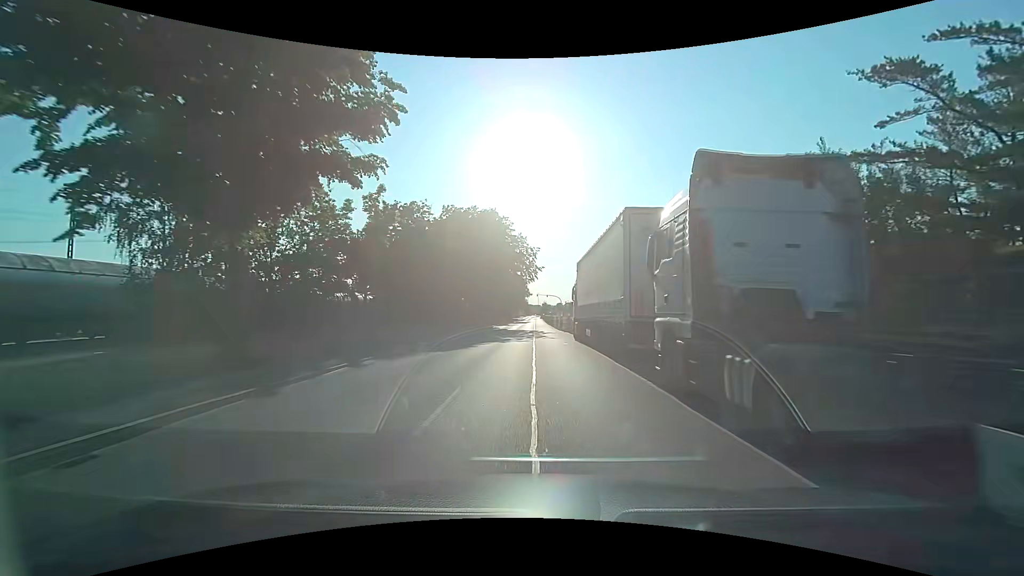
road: secondary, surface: asphalt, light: Day
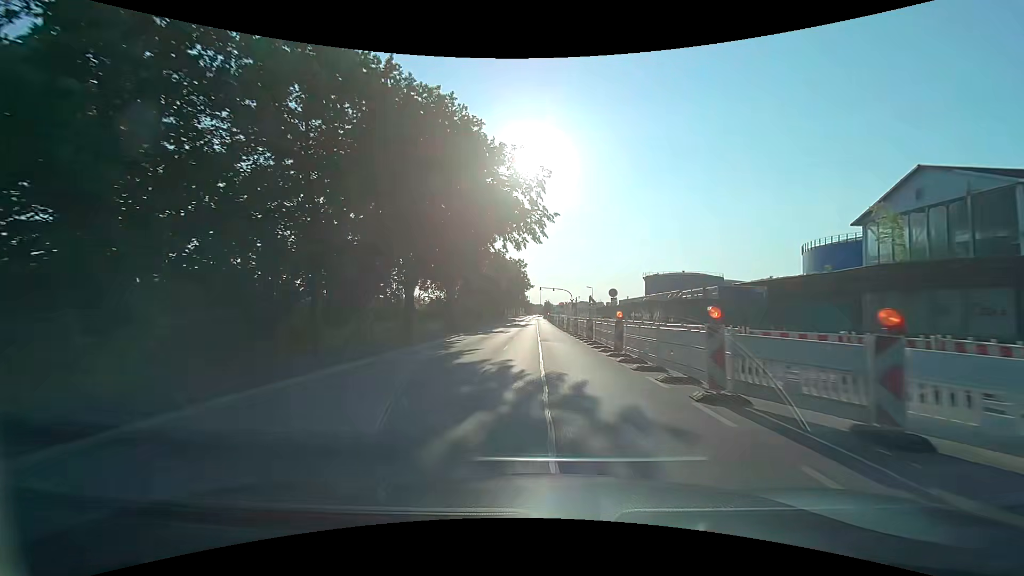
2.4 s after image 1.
(+0.1, +31.9) m; 0°
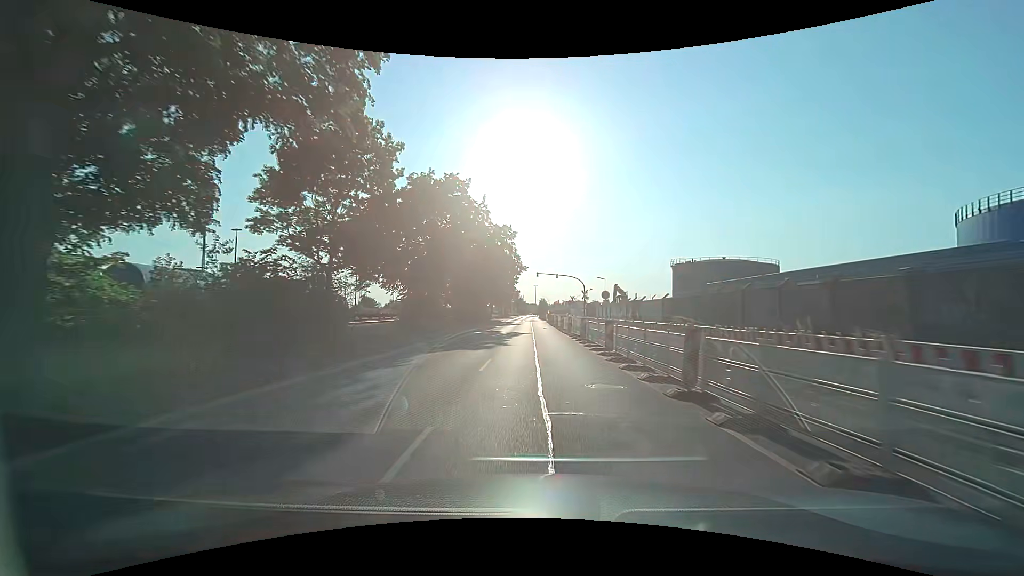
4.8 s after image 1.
(+0.2, +34.3) m; +1°
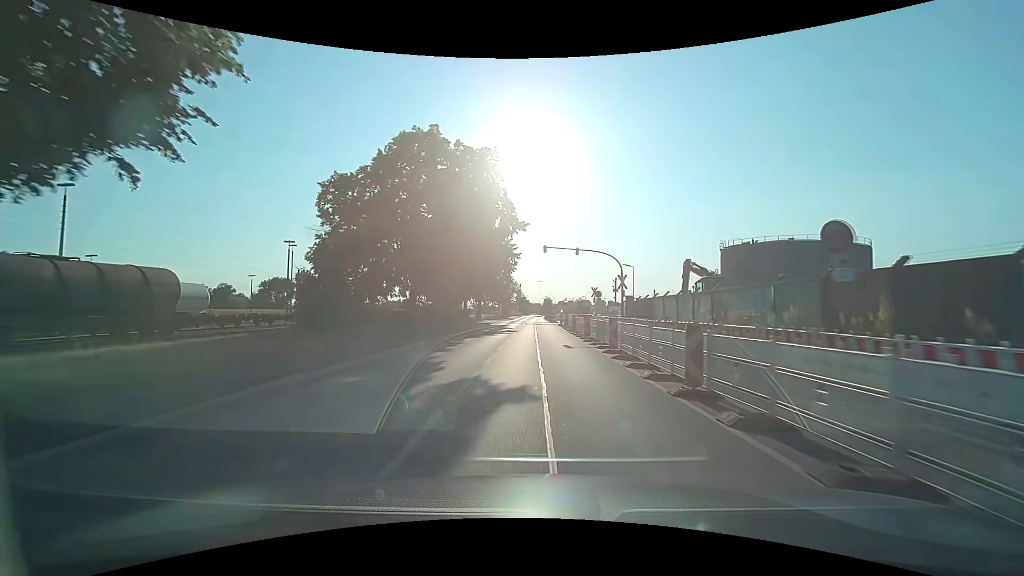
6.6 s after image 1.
(-0.1, +26.2) m; 0°
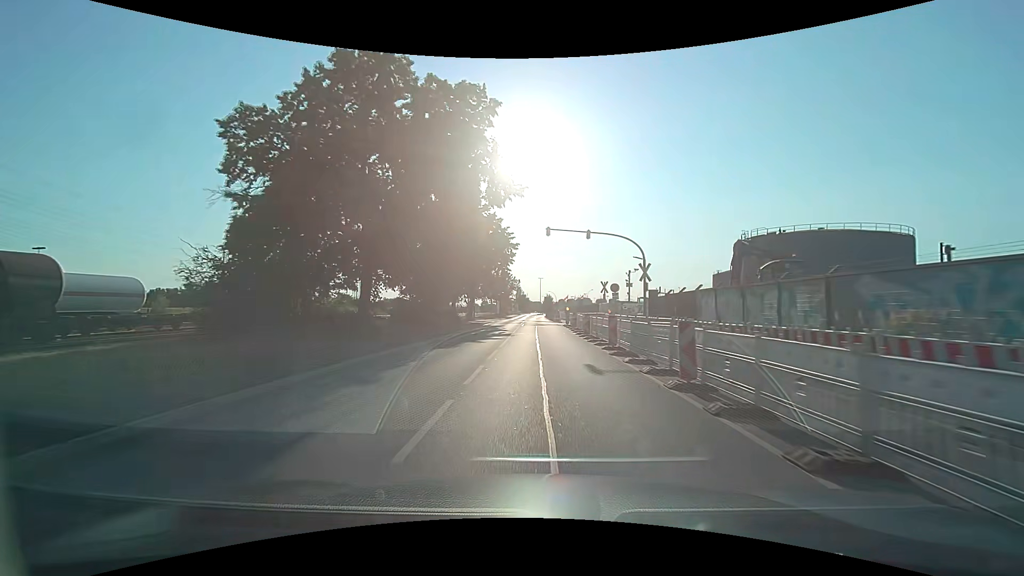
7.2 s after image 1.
(0.0, +8.2) m; 0°
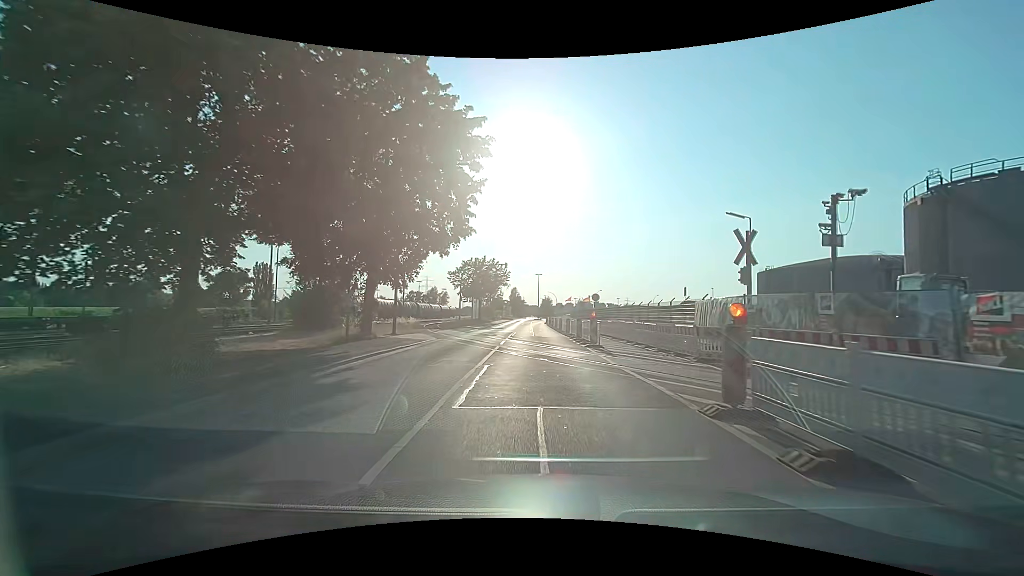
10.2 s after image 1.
(0.0, +34.5) m; 0°
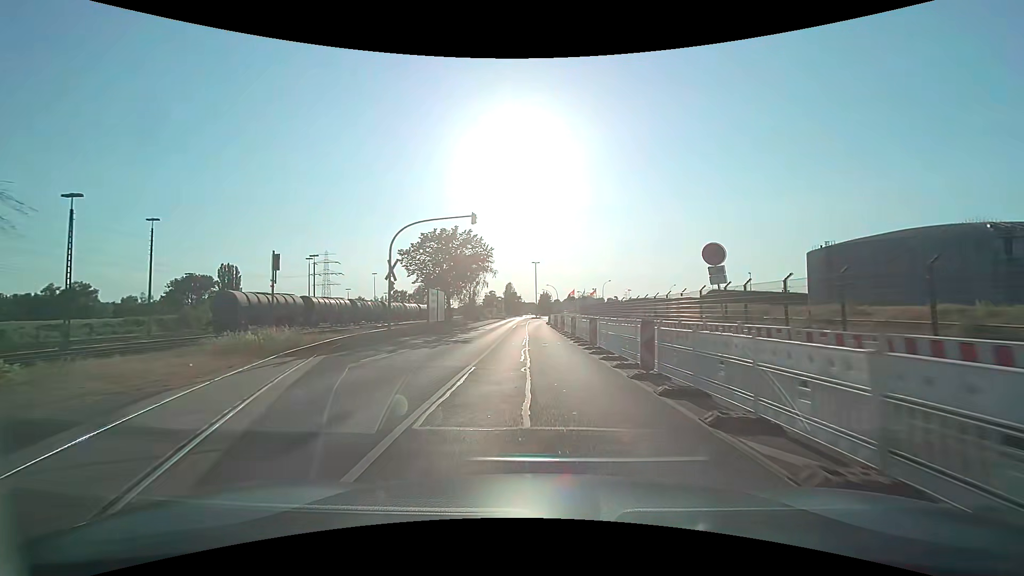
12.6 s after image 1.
(+0.4, +26.2) m; +1°
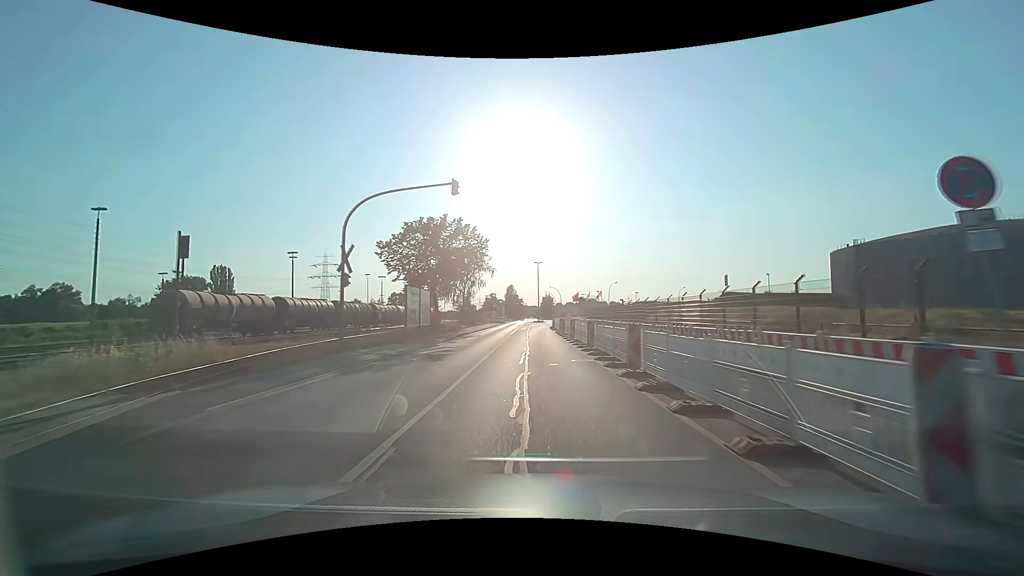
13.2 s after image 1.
(0.0, +7.5) m; 0°
(0, +10) (0, +20) (0, +30) (0, +40) (0, +50) (0, +60) (+1, +70) (+2, +80) (+3, +90) (+4, +100) m
